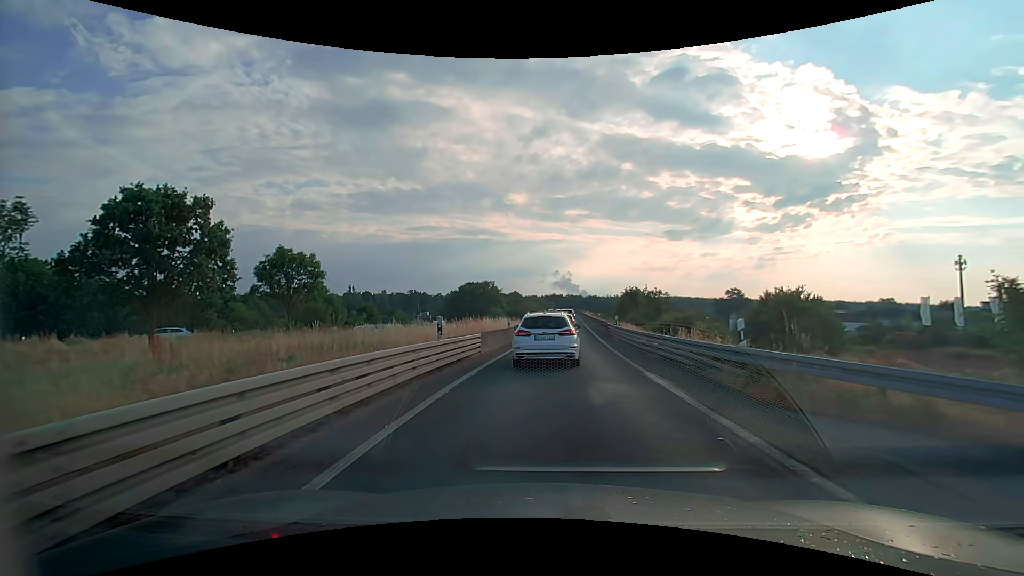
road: motorway_link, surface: asphalt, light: Day
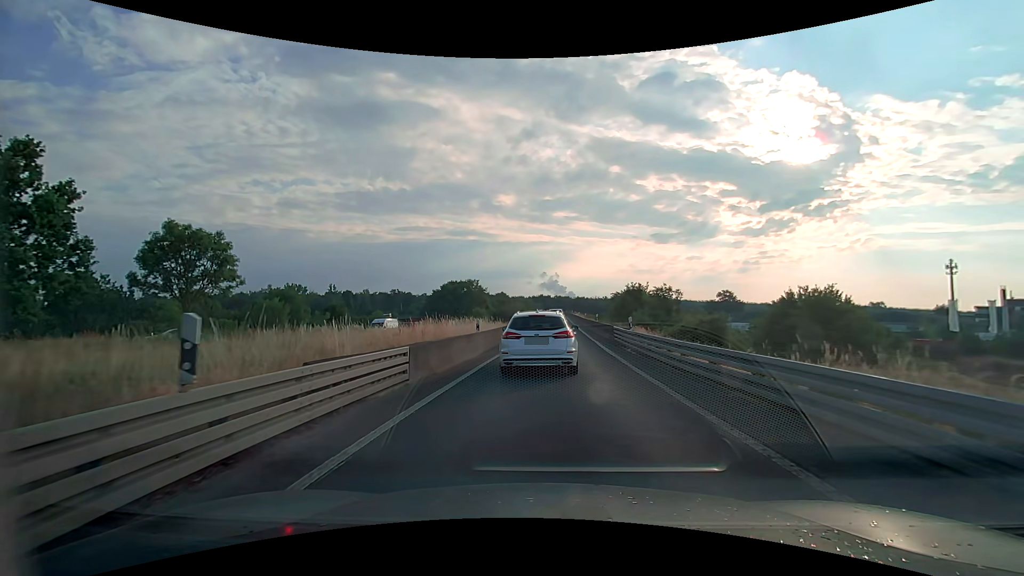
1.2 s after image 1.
(+0.1, +8.6) m; +2°
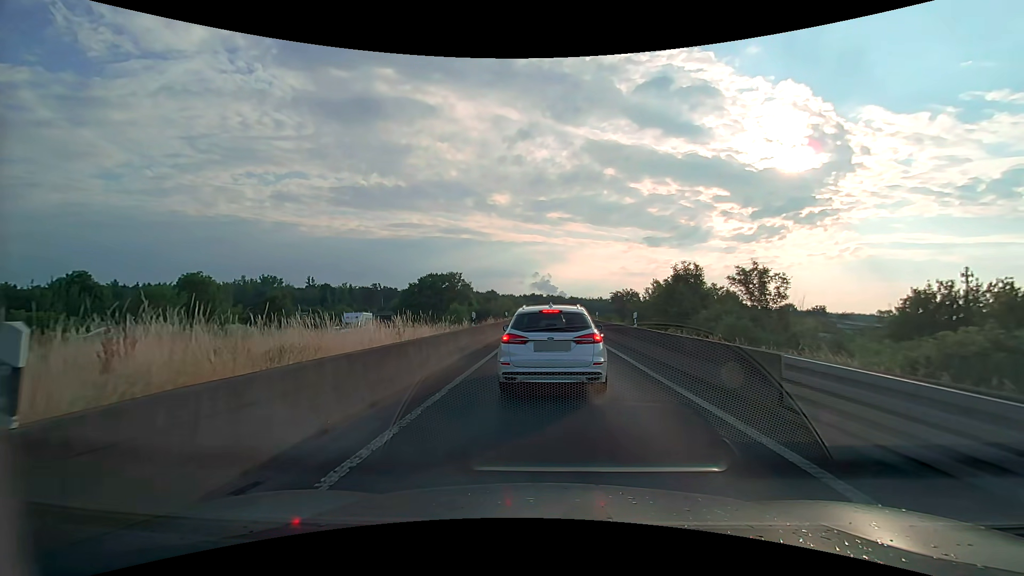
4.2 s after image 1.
(+0.1, +18.0) m; +1°
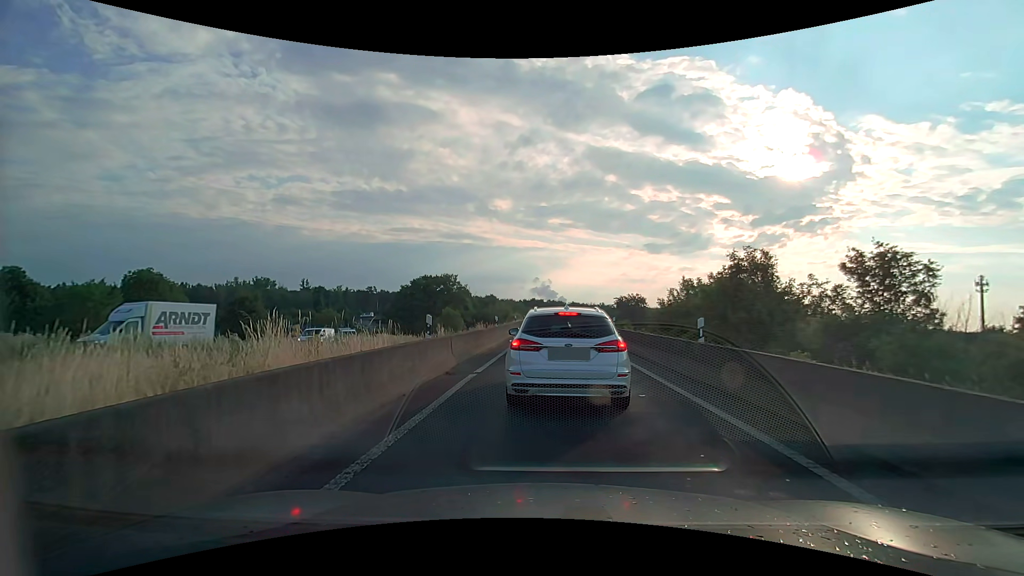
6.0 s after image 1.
(0.0, +7.8) m; -1°
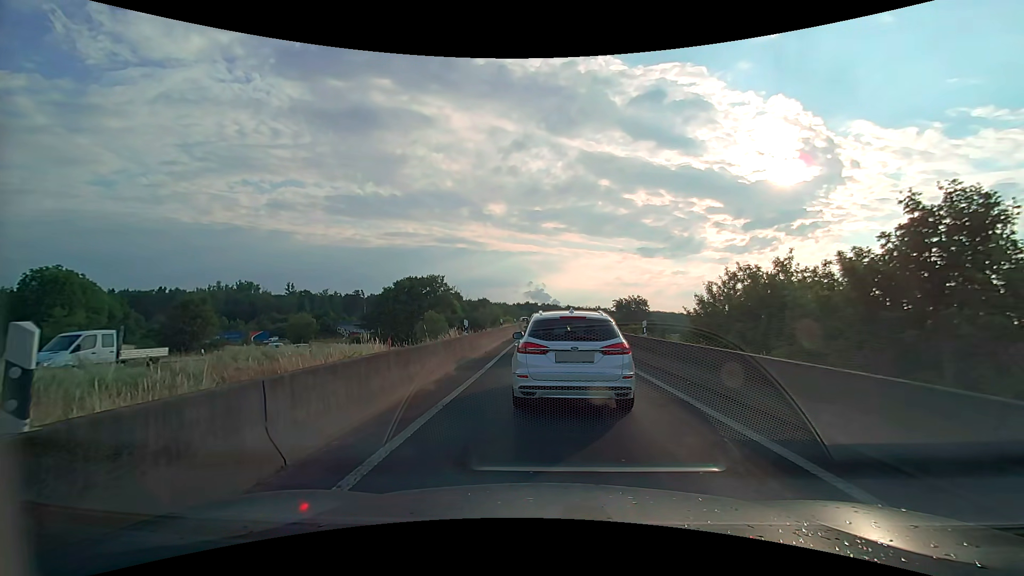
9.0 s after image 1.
(+0.1, +9.2) m; +1°
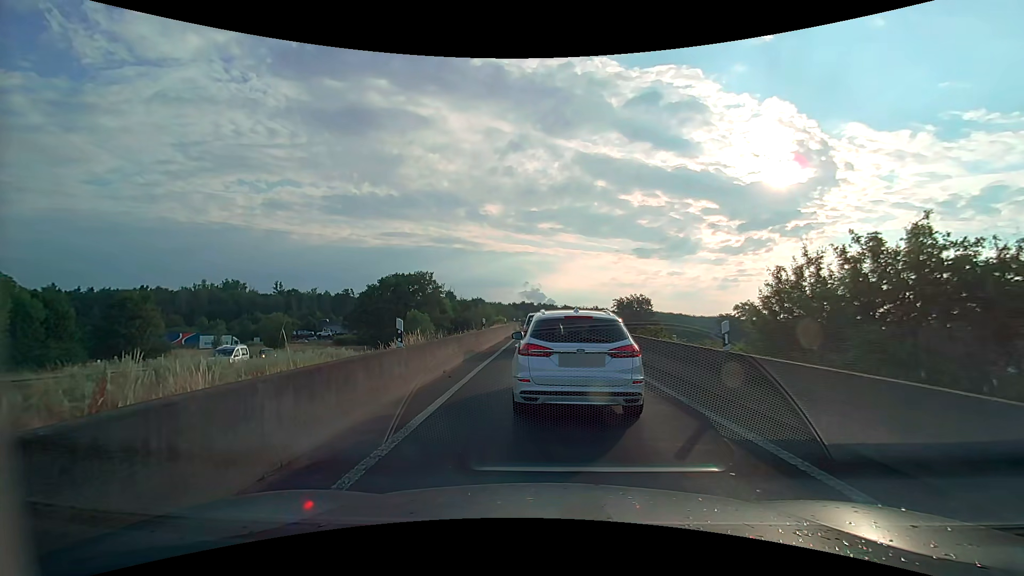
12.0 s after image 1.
(+0.1, +8.0) m; +1°
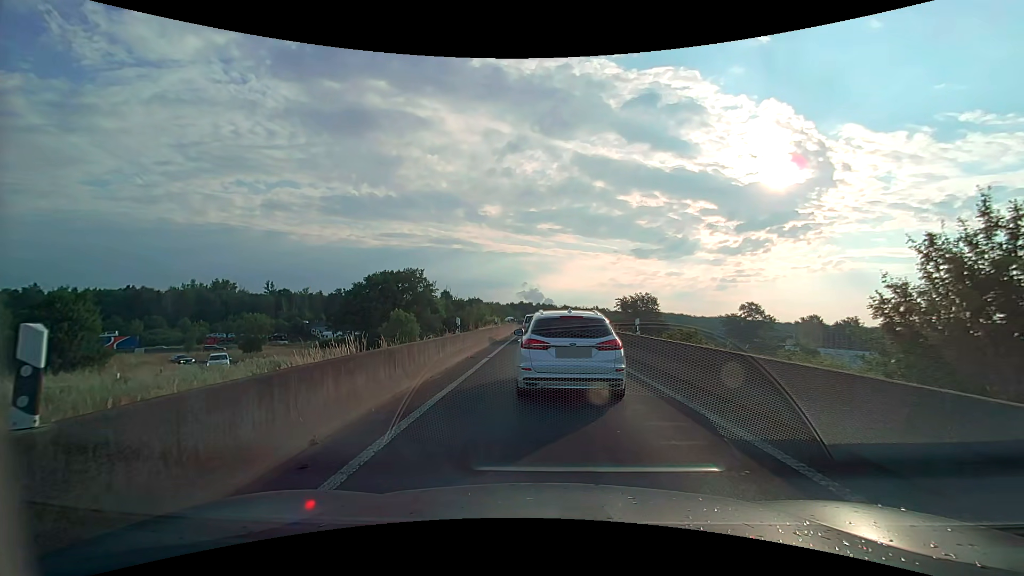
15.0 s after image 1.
(0.0, +7.2) m; +1°
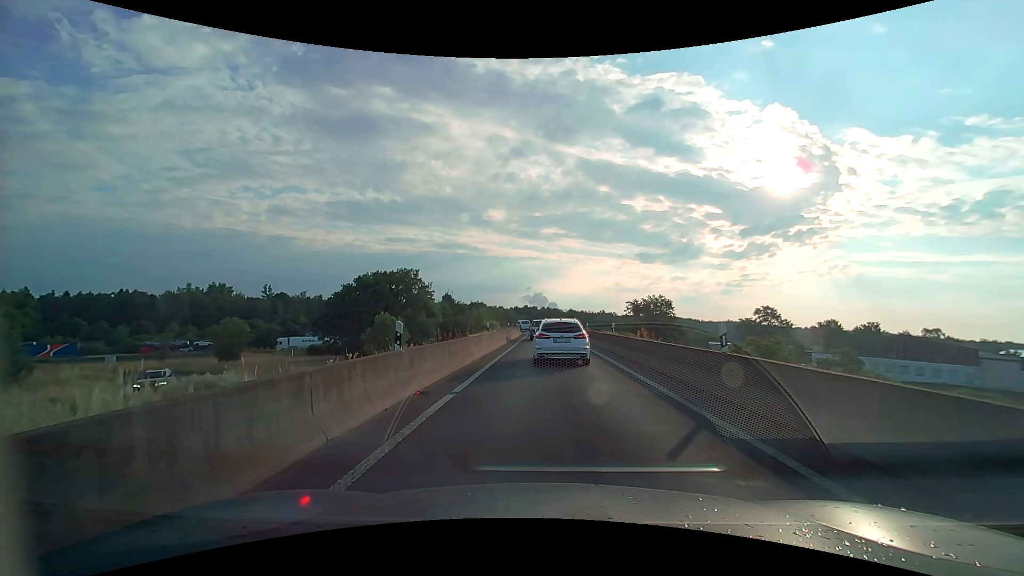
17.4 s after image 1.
(-0.1, +8.0) m; -1°
(0, +10) (0, +20) (0, +30) (0, +40) (0, +50) (0, +60) (-1, +70) (-1, +80) (-3, +90) (-6, +99) m
